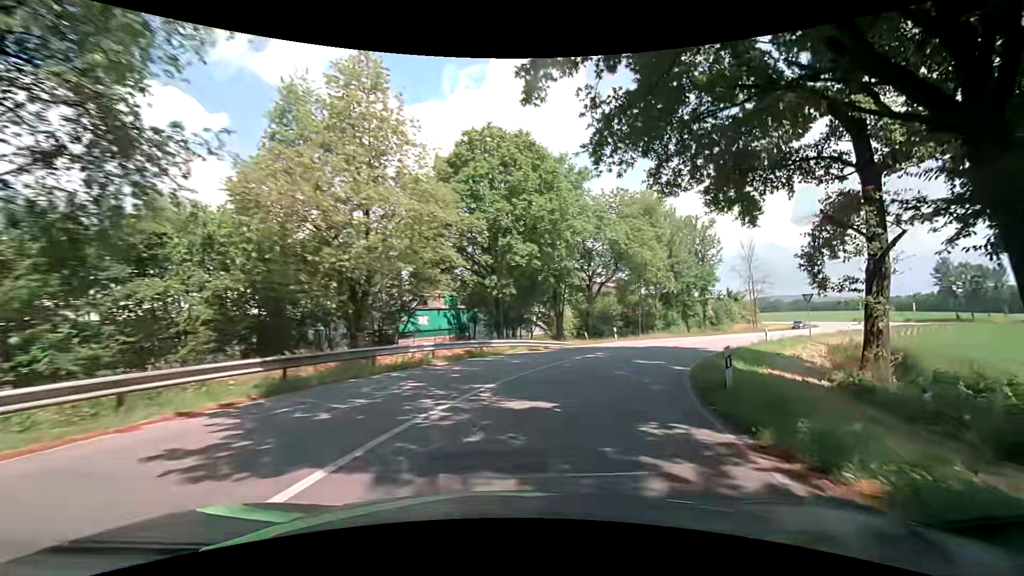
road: primary_link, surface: asphalt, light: Day
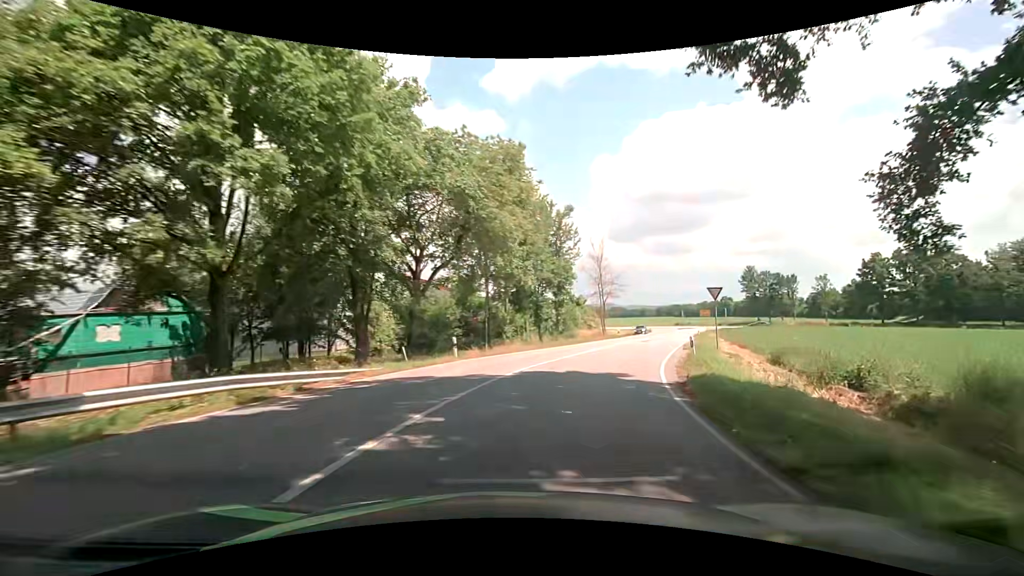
(+2.5, +14.8) m; +18°
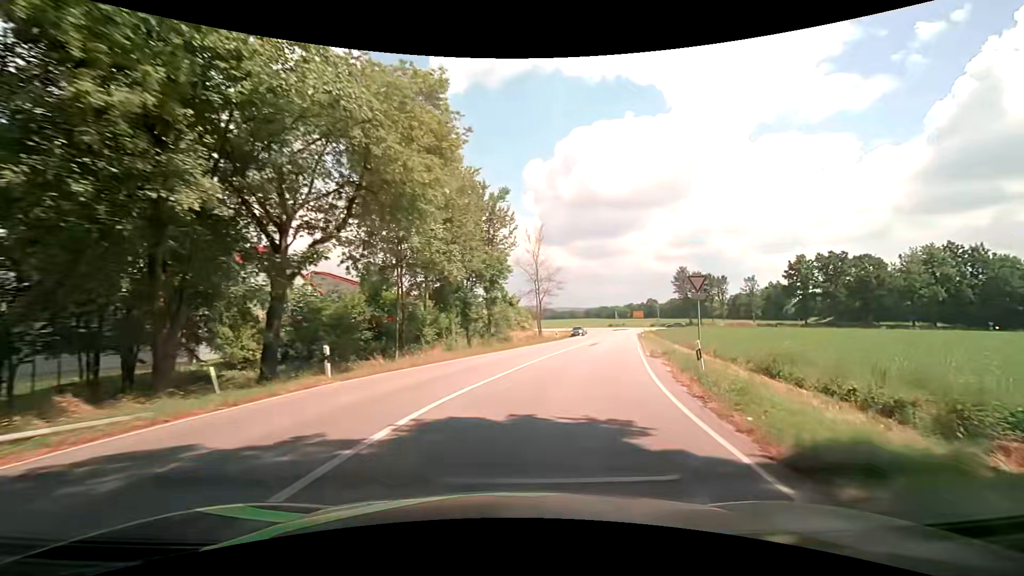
(+0.7, +7.8) m; +8°
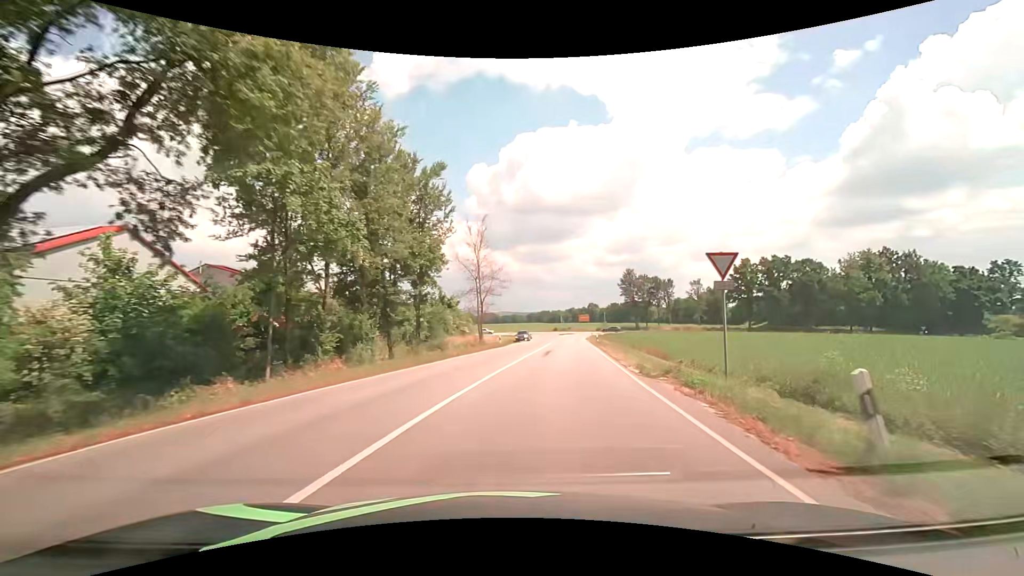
(+0.5, +8.1) m; +7°
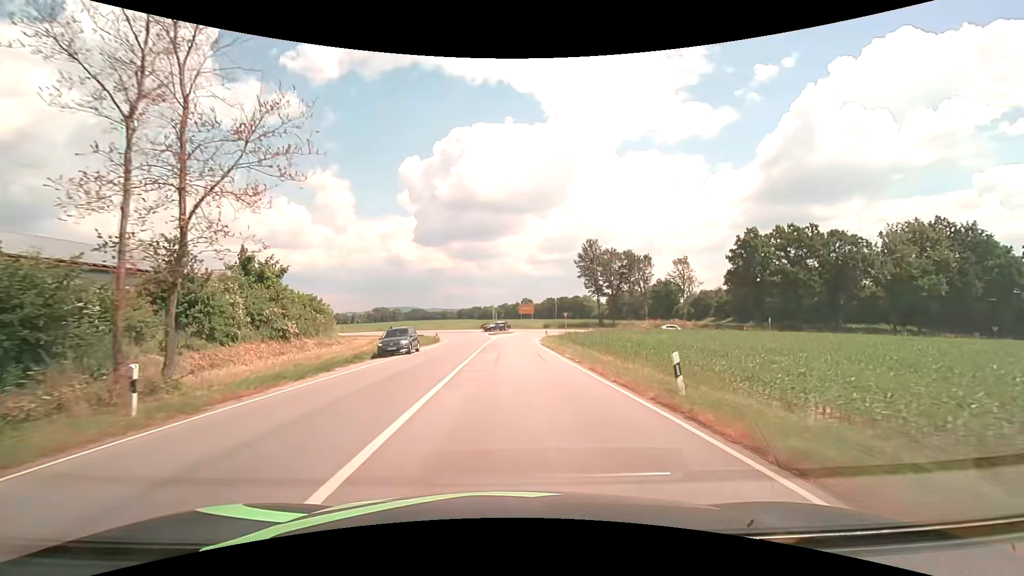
(+4.8, +40.8) m; +9°
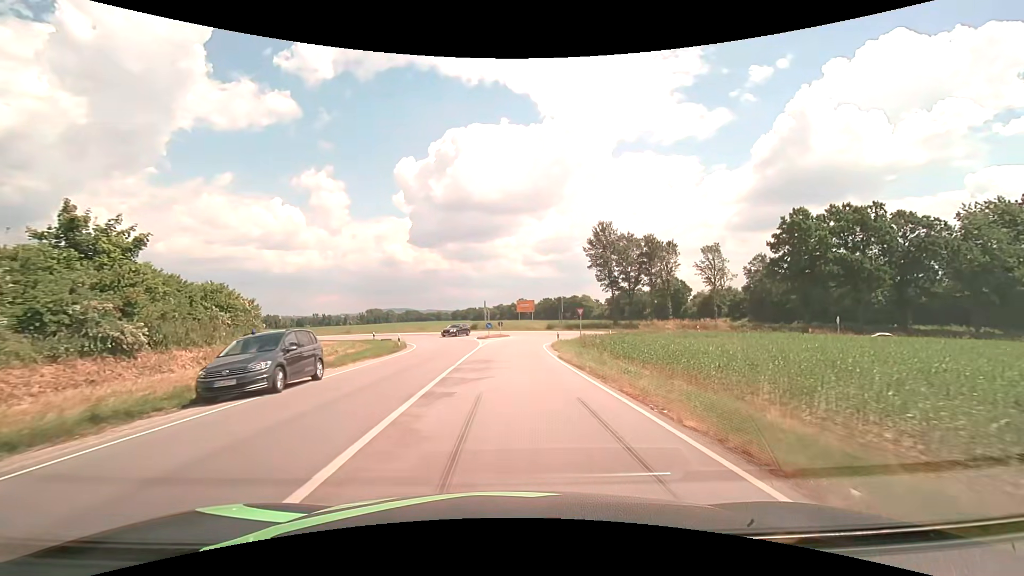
(+0.1, +15.5) m; 0°
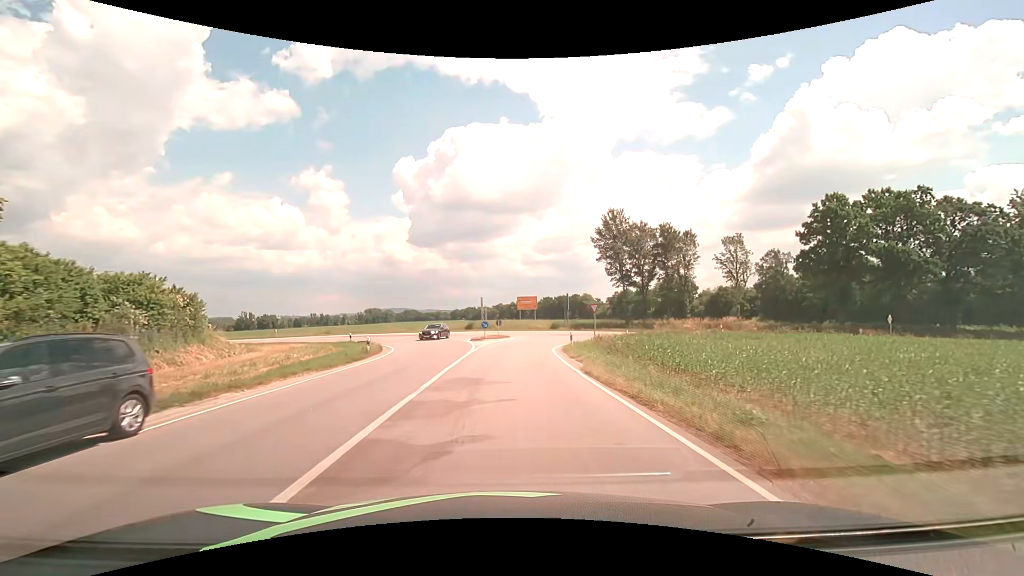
(0.0, +7.5) m; 0°
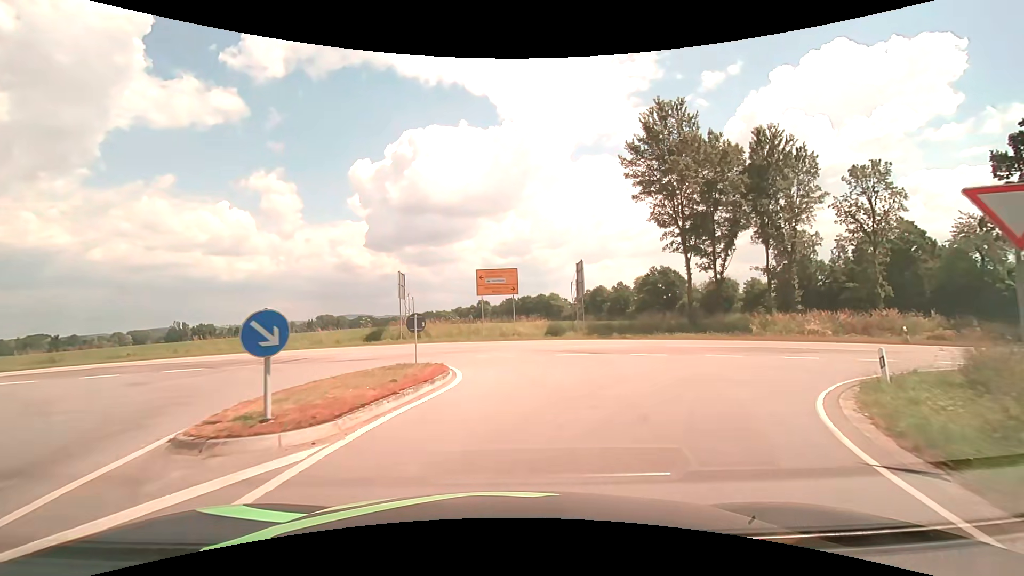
(+0.6, +32.3) m; +5°
